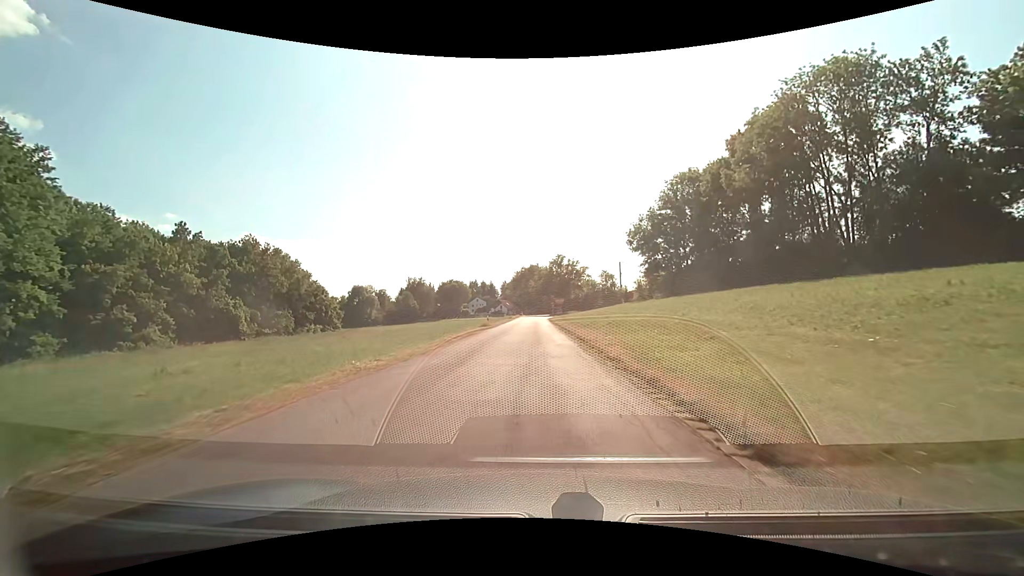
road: residential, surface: asphalt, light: Day
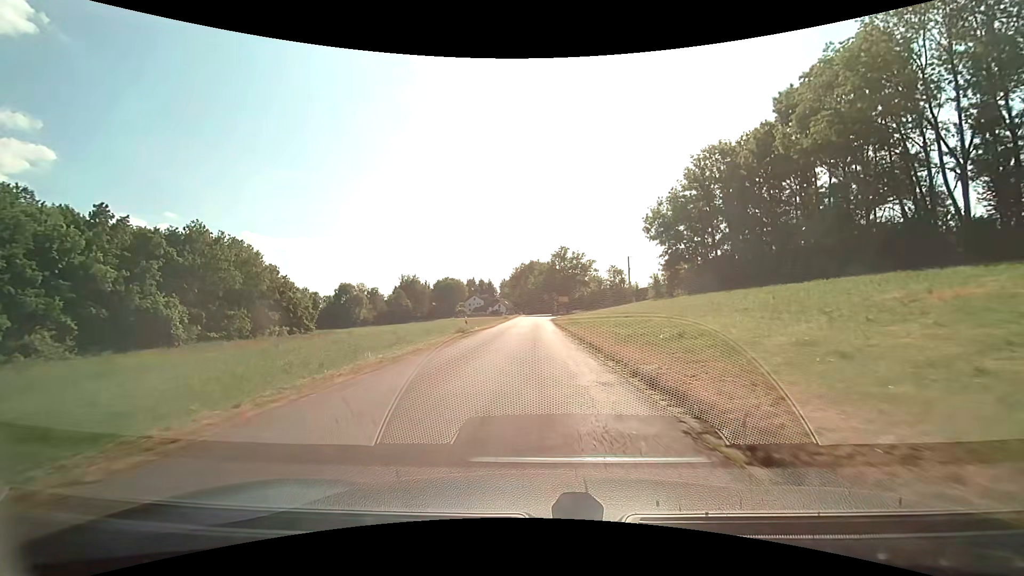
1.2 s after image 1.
(0.0, +14.5) m; 0°
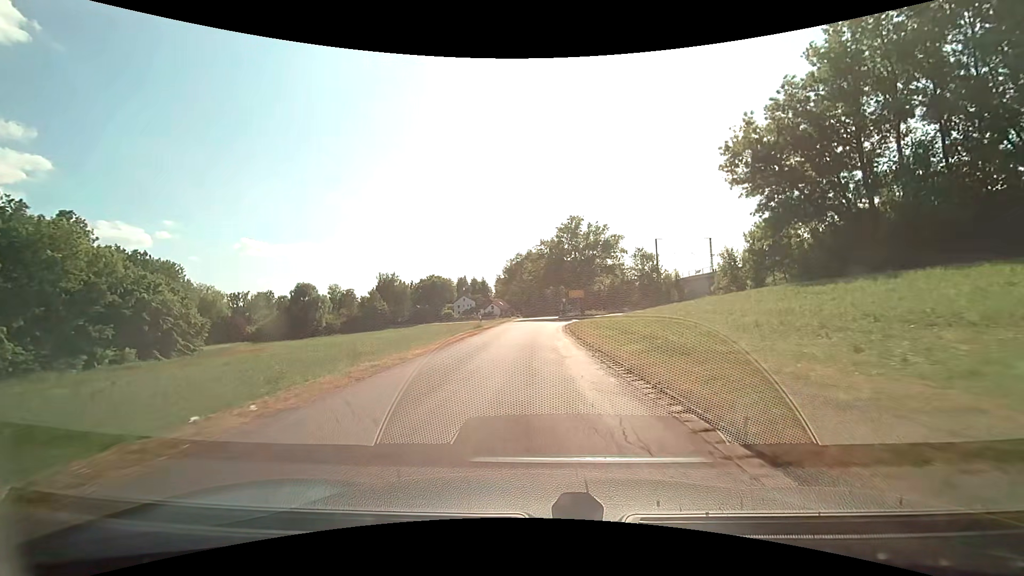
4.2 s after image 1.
(-0.2, +35.5) m; 0°
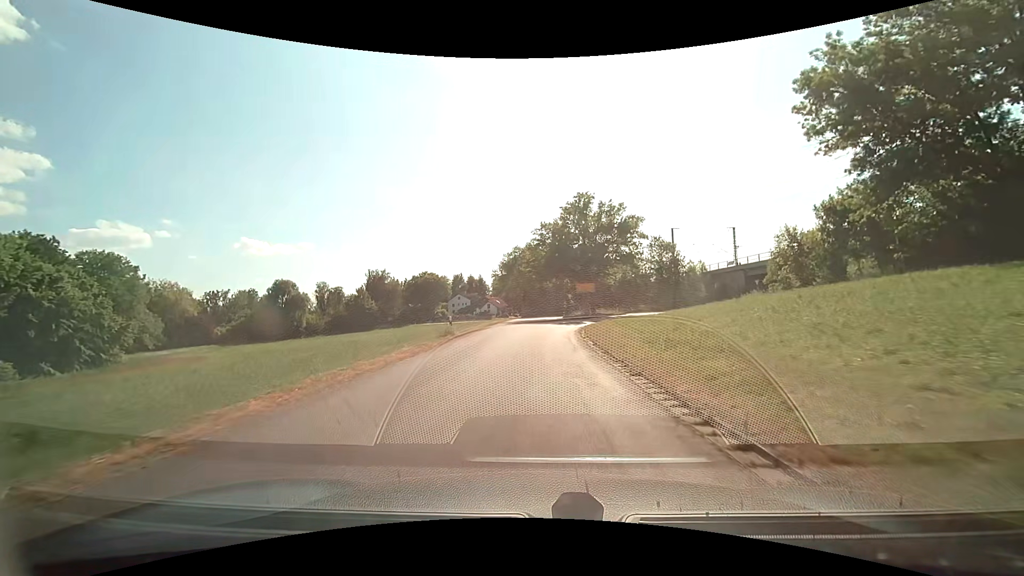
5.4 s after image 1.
(-0.1, +13.6) m; 0°
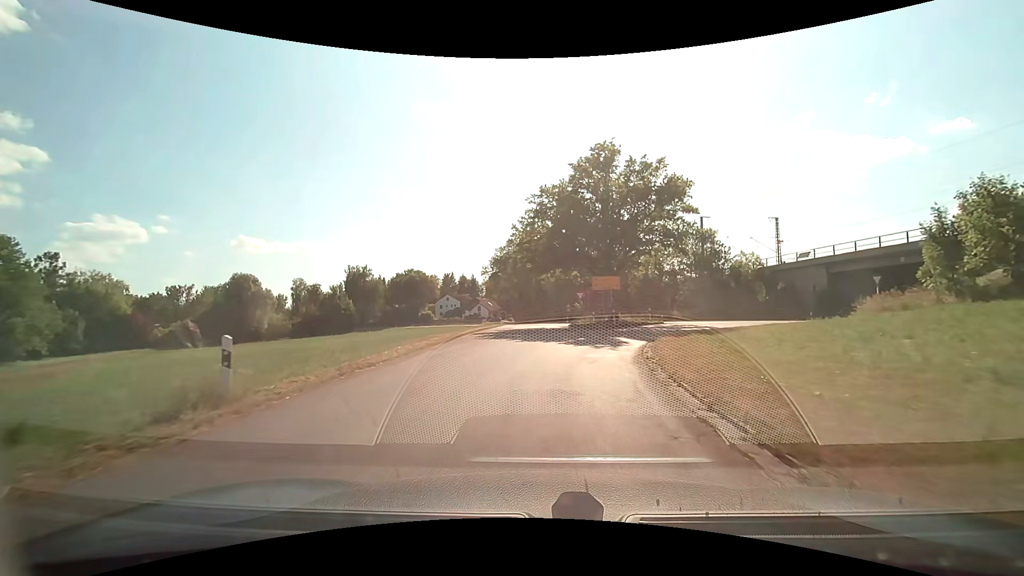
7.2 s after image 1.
(+0.1, +18.9) m; 0°
